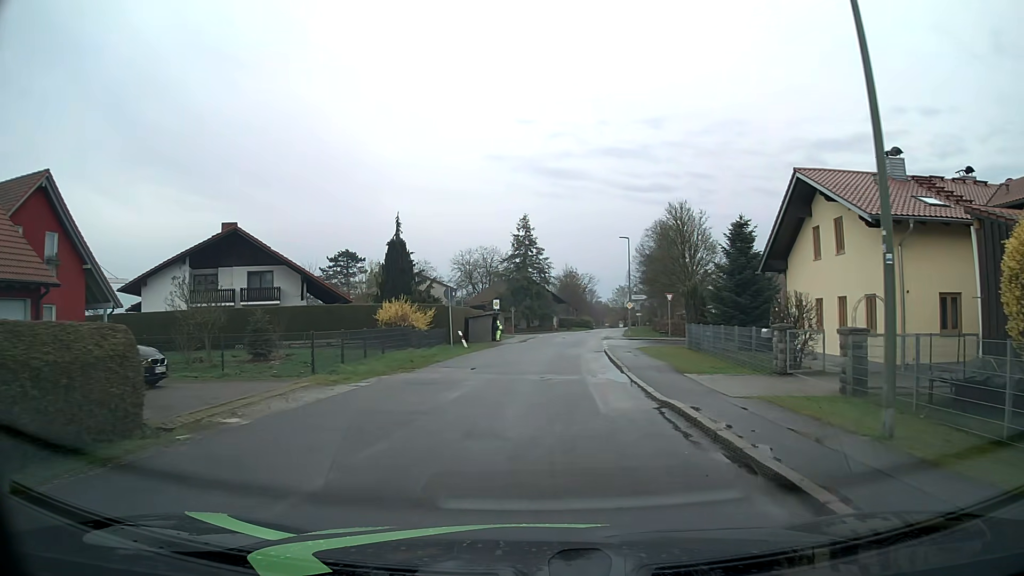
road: residential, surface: asphalt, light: Day
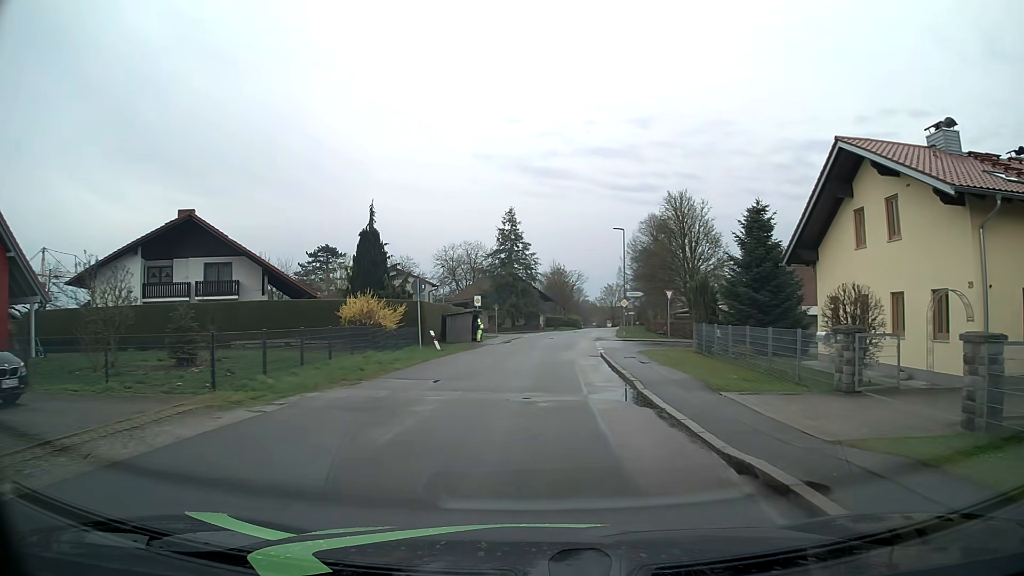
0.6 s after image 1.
(+0.1, +4.9) m; +2°
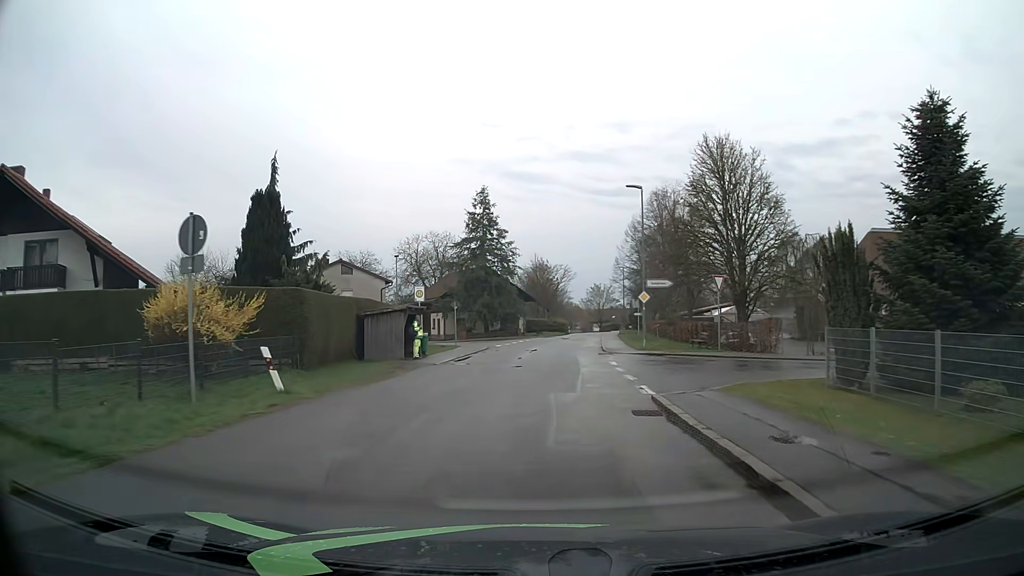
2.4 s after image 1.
(+0.3, +16.6) m; +2°
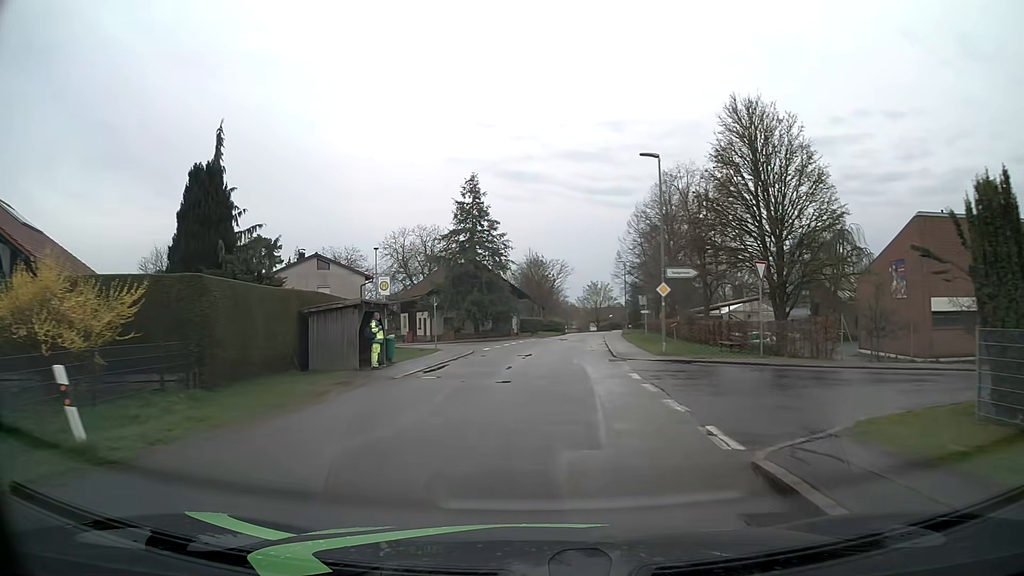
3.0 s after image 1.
(0.0, +6.1) m; 0°
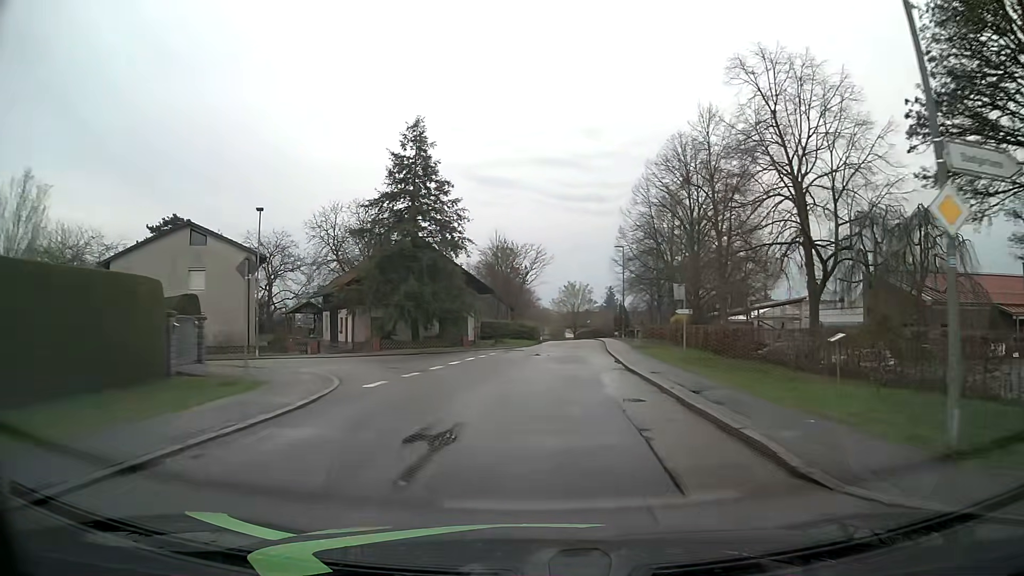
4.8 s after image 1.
(+0.3, +20.1) m; +3°
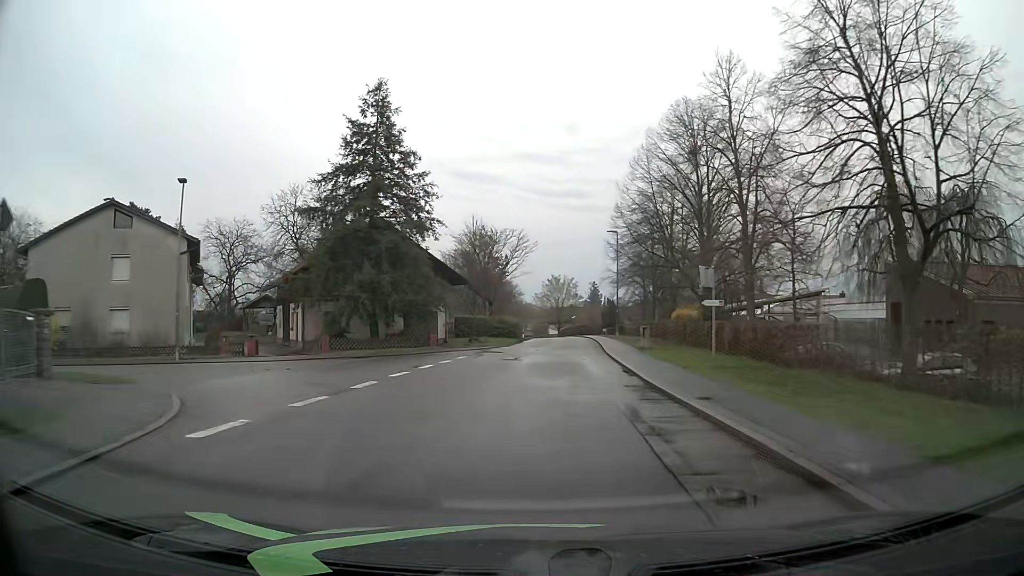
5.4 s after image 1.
(0.0, +7.2) m; +1°
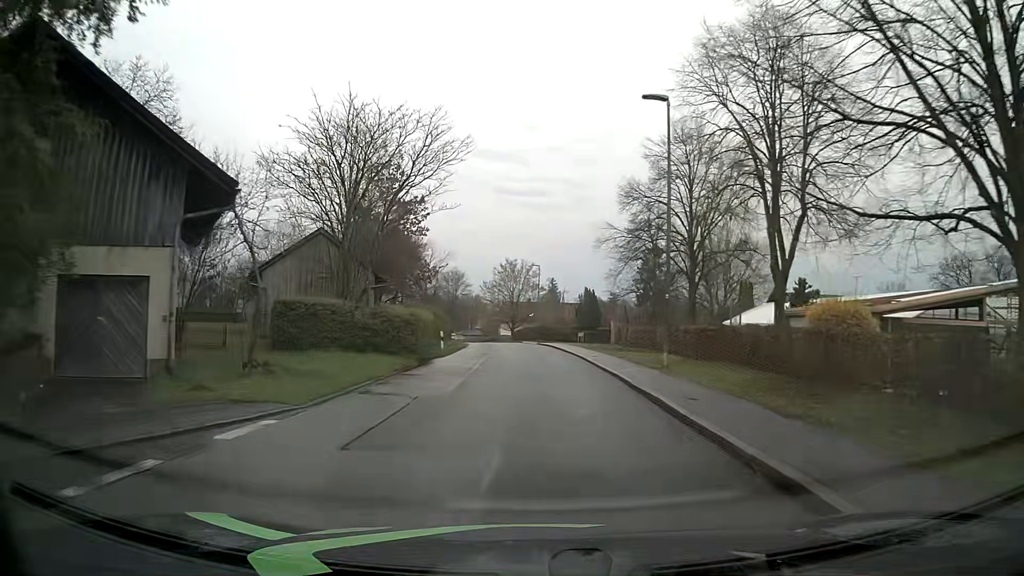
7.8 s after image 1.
(+1.1, +30.4) m; +3°
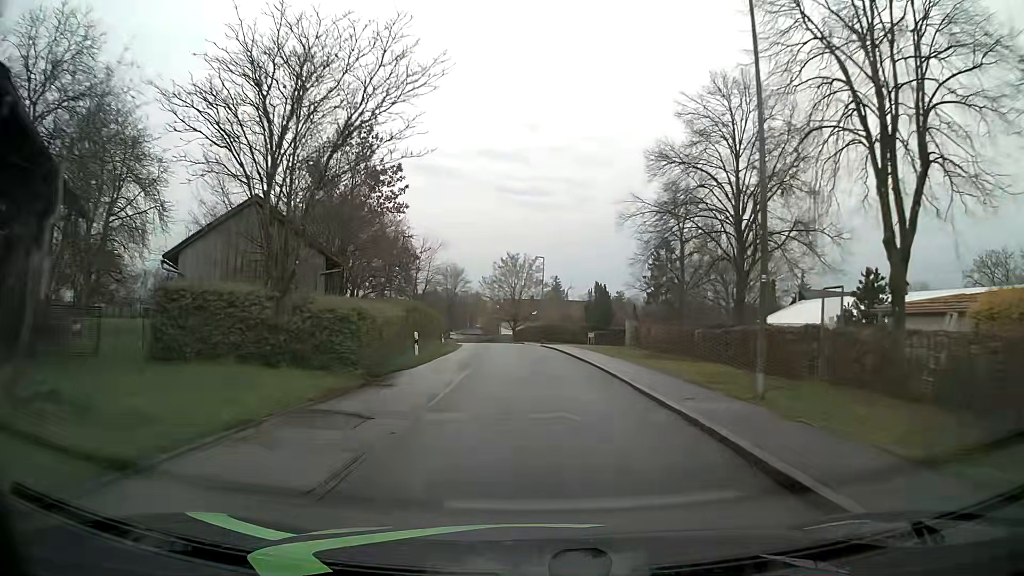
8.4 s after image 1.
(+0.1, +7.8) m; 0°
(0, +10) (0, +20) (-1, +30) (-1, +40) (-2, +50) (-3, +60) (-4, +70) (-6, +80) (-8, +89) (-11, +99) m
